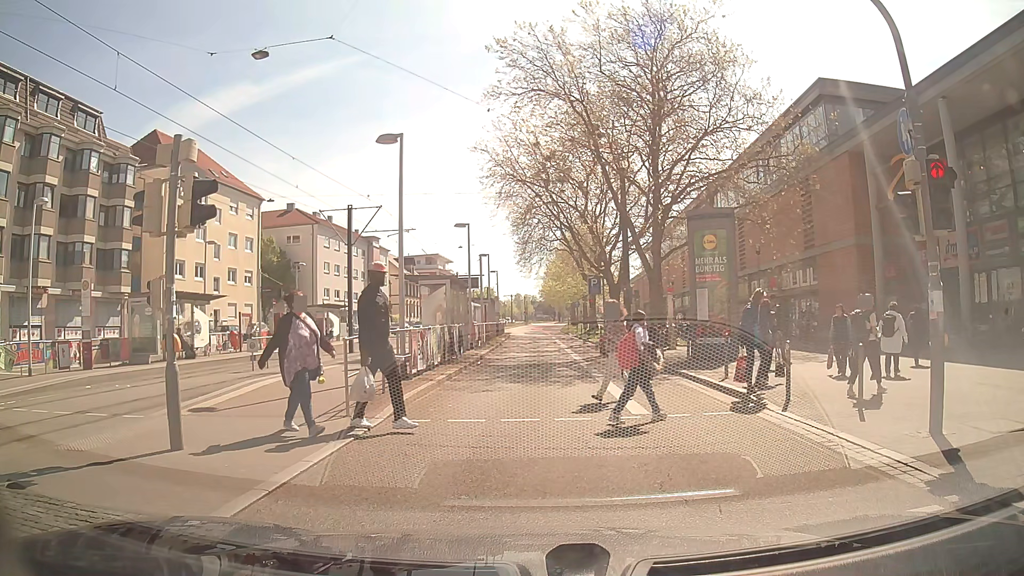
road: secondary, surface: asphalt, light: Day
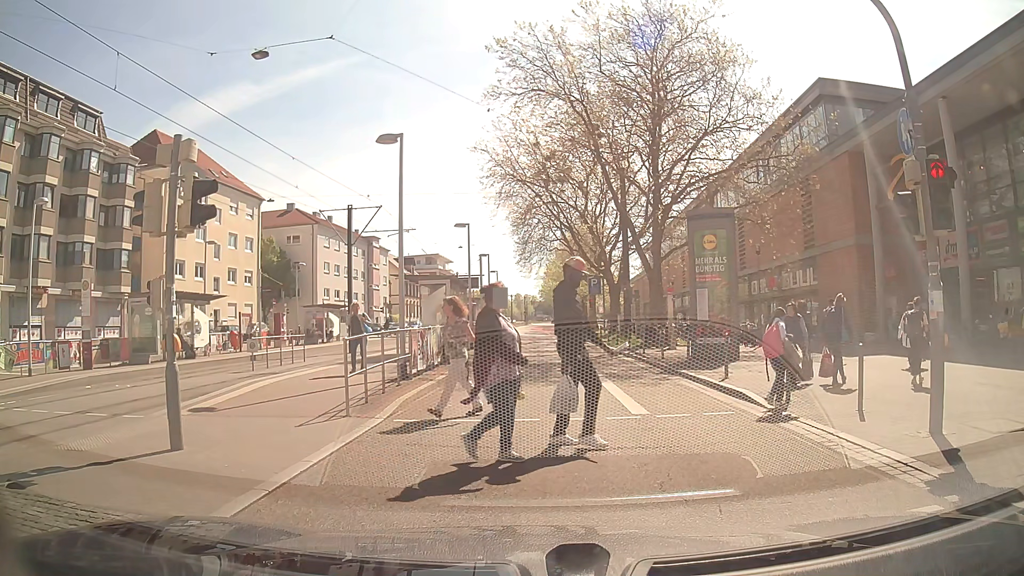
(0.0, 0.0) m; 0°
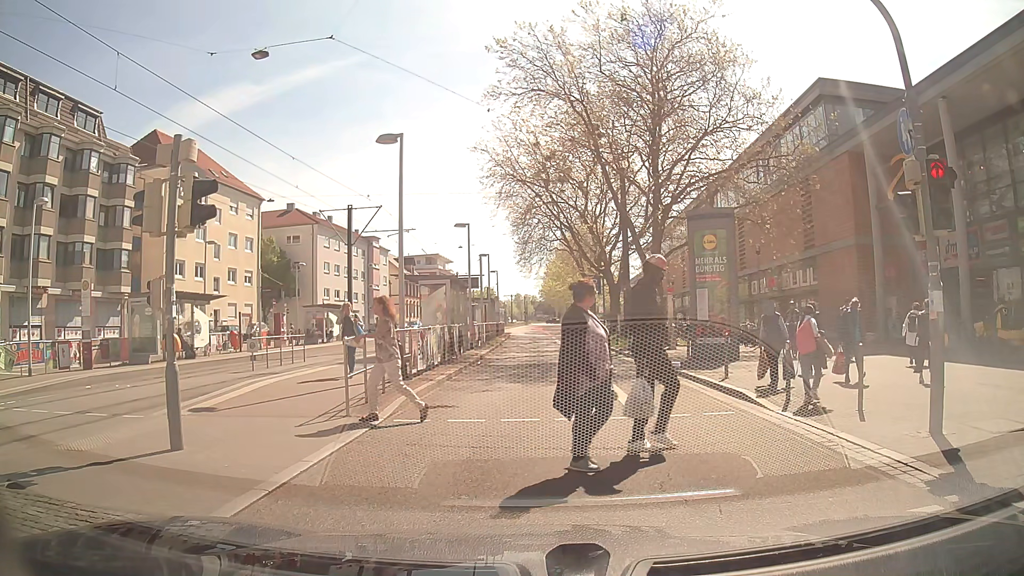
(0.0, 0.0) m; 0°
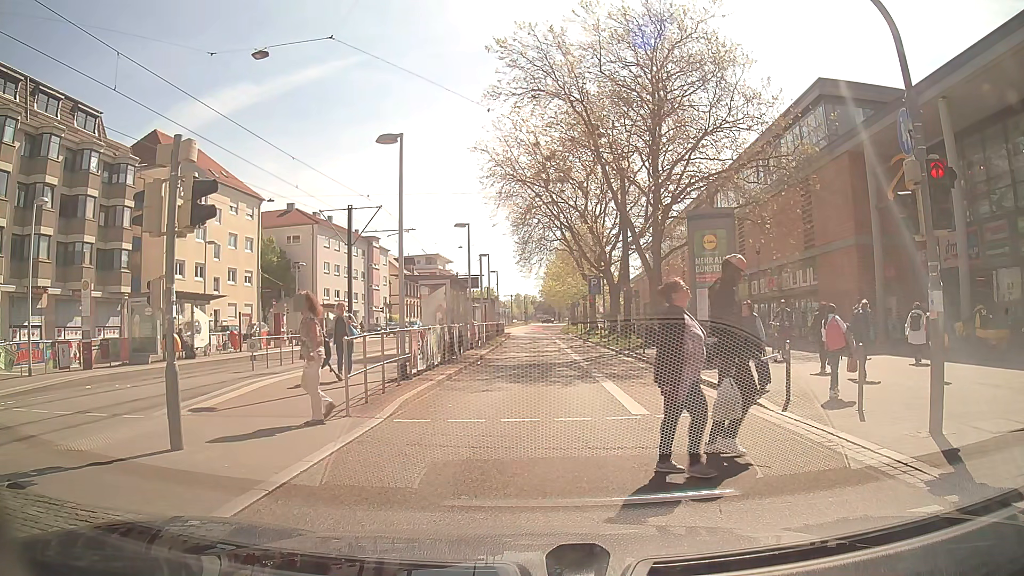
(0.0, 0.0) m; 0°
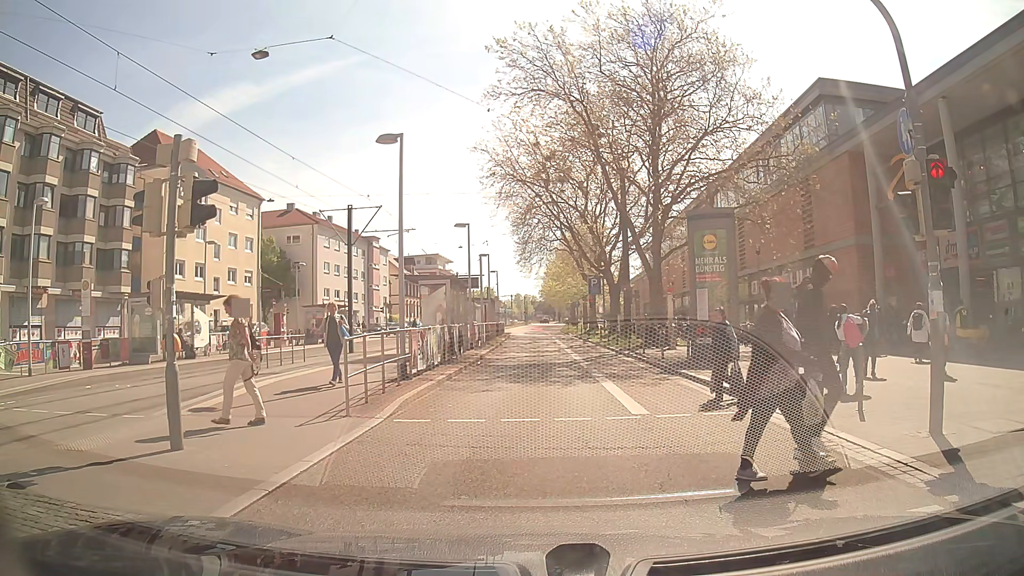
(0.0, 0.0) m; 0°
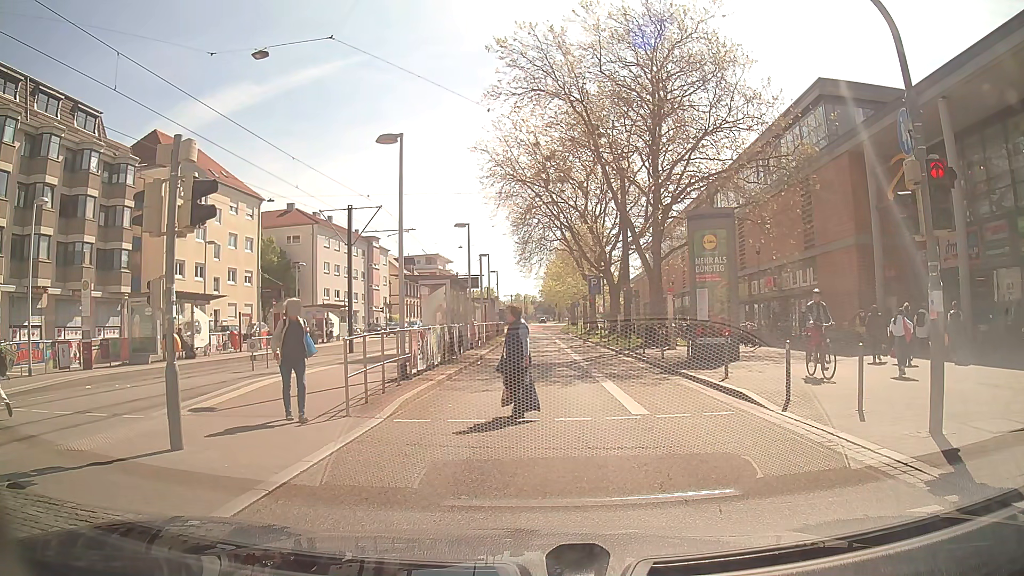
(0.0, 0.0) m; 0°
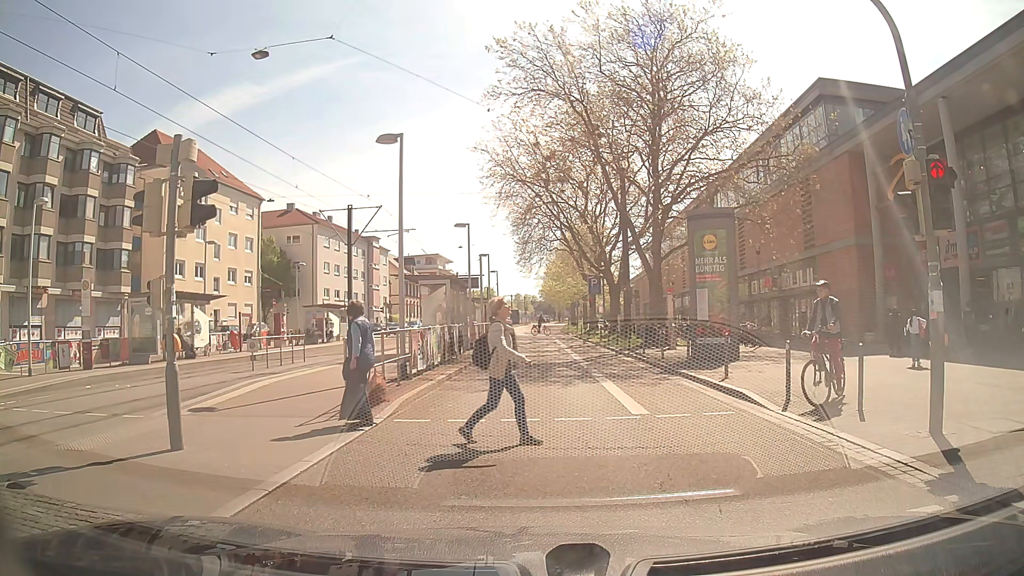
(0.0, 0.0) m; 0°
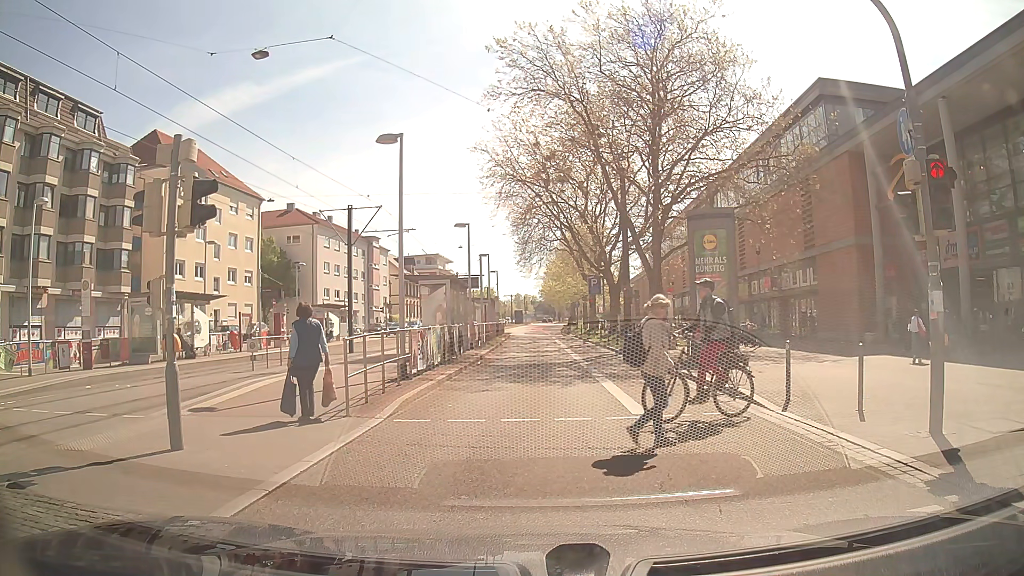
(0.0, 0.0) m; 0°
(0, +10) (0, +20) (+1, +30) (+1, +40) (+1, +50) (+1, +60) (+1, +70) (0, +80) (-1, +90) (-1, +100) m
